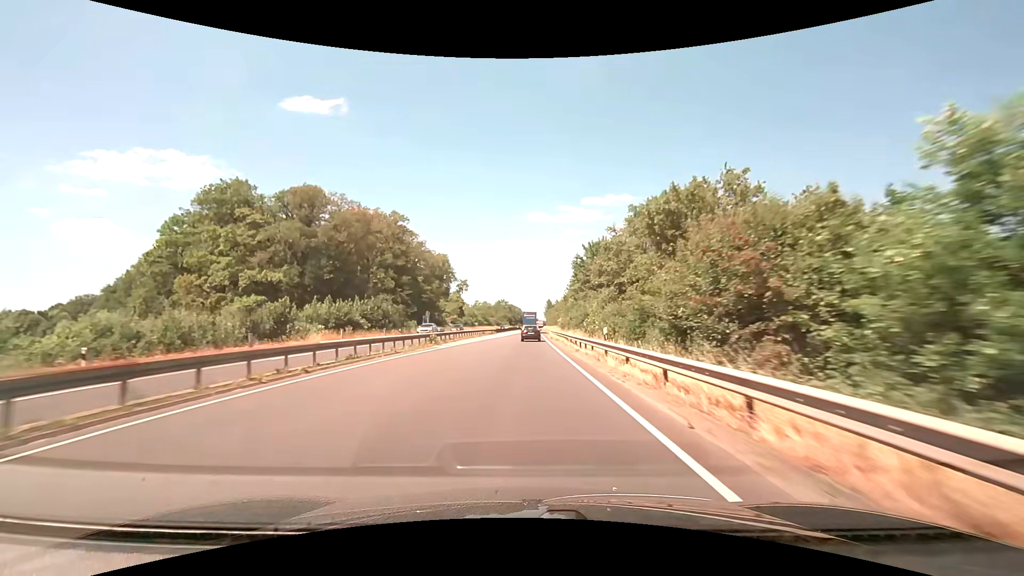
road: trunk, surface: asphalt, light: Day
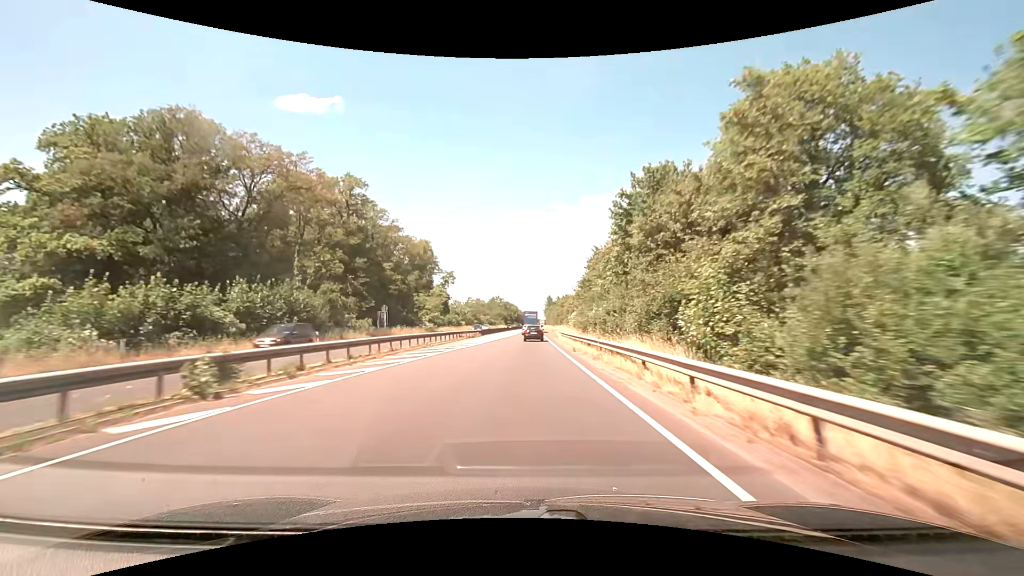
(0.0, +25.4) m; 0°
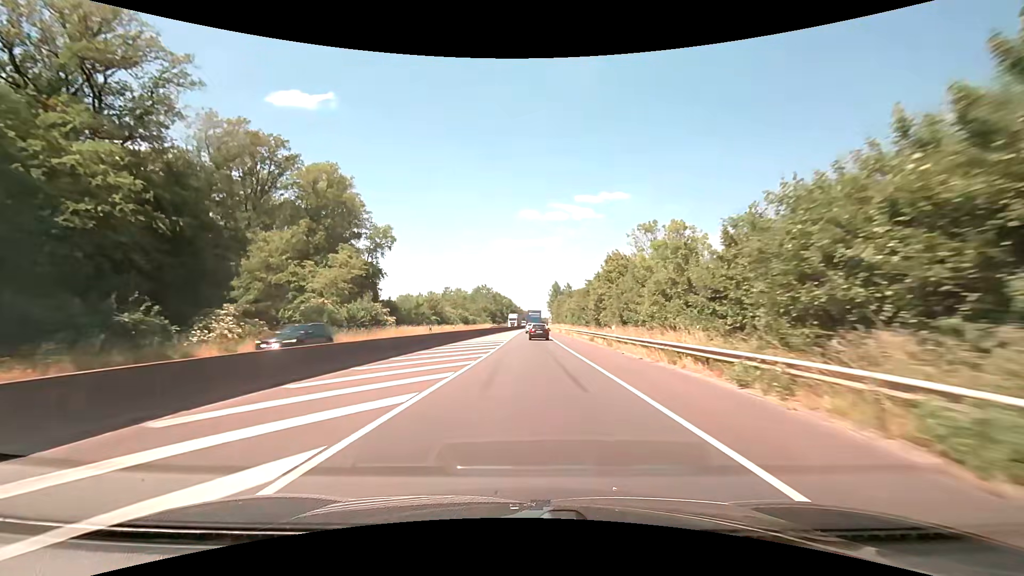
(0.0, +62.6) m; 0°
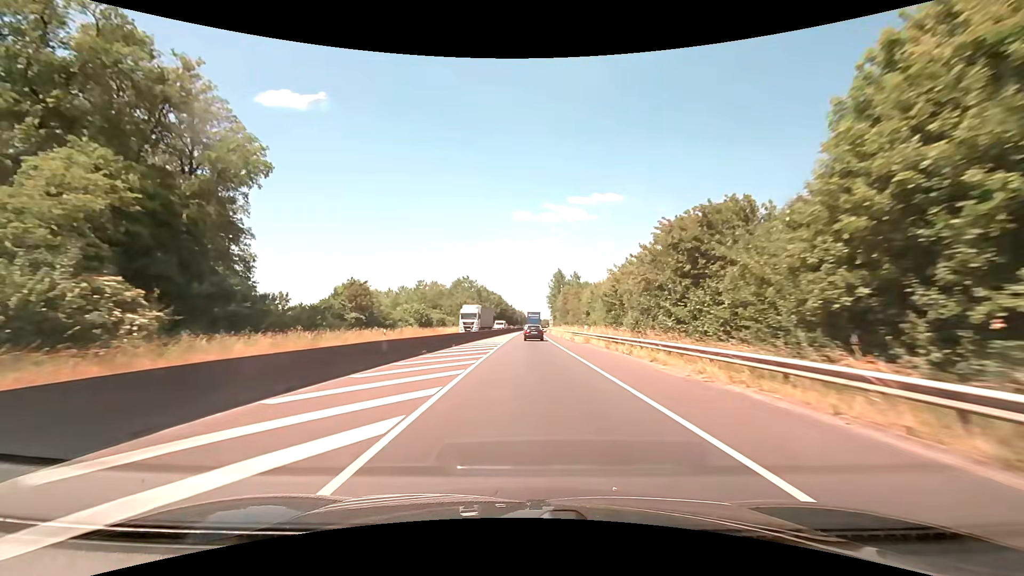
(+0.2, +36.9) m; +1°
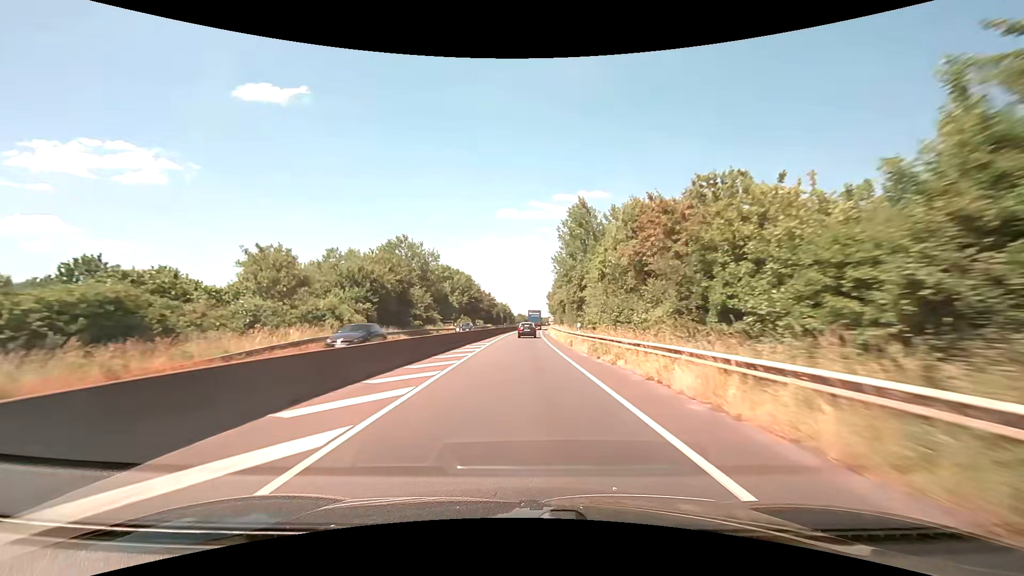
(+0.9, +62.2) m; +2°
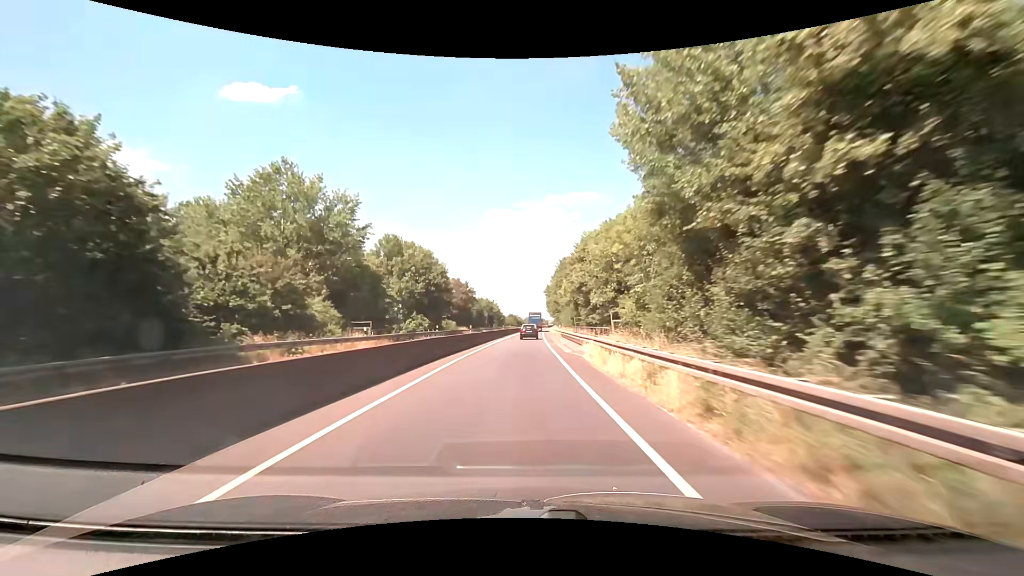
(+0.2, +37.2) m; +1°
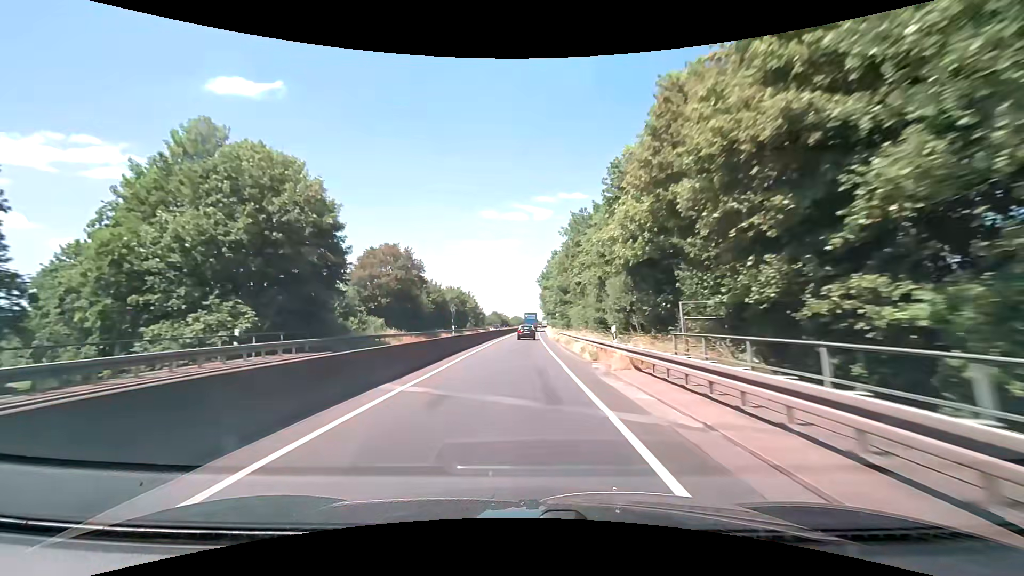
(+0.1, +37.1) m; +1°
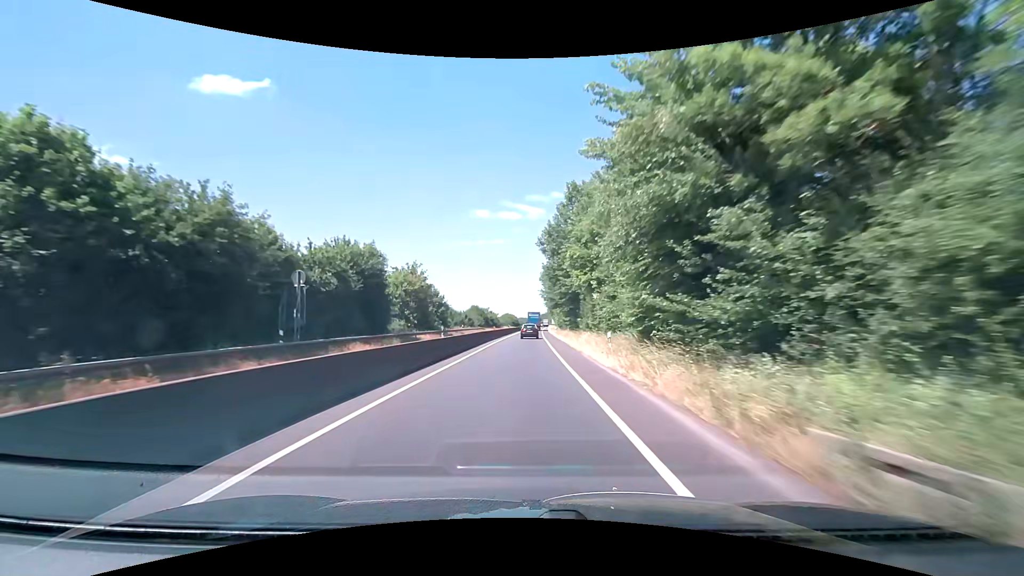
(+0.4, +49.8) m; +1°
(0, +10) (0, +20) (0, +30) (0, +40) (0, +50) (+1, +60) (+1, +70) (+1, +80) (+2, +90) (+2, +100) m
